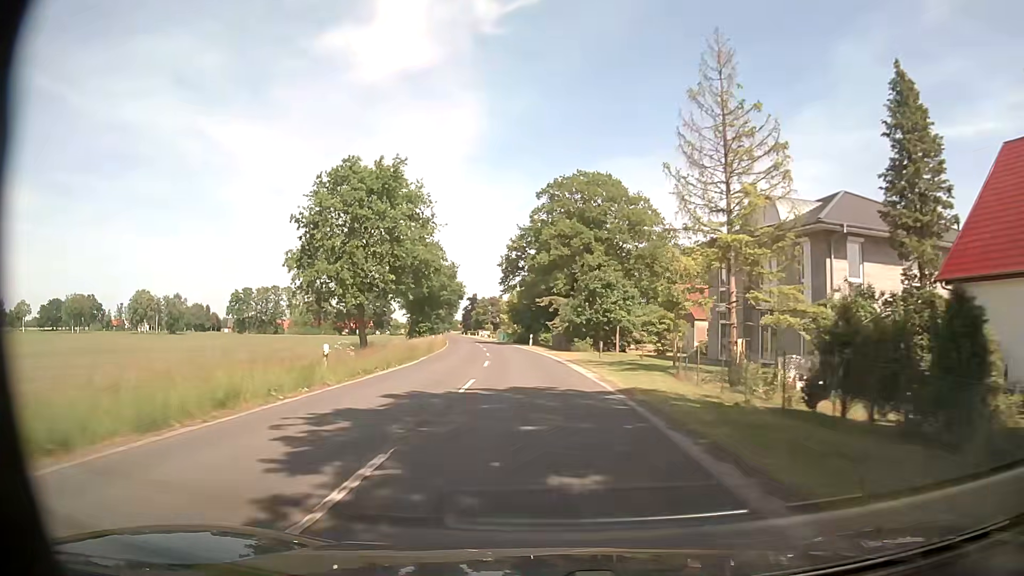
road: secondary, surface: asphalt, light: Day
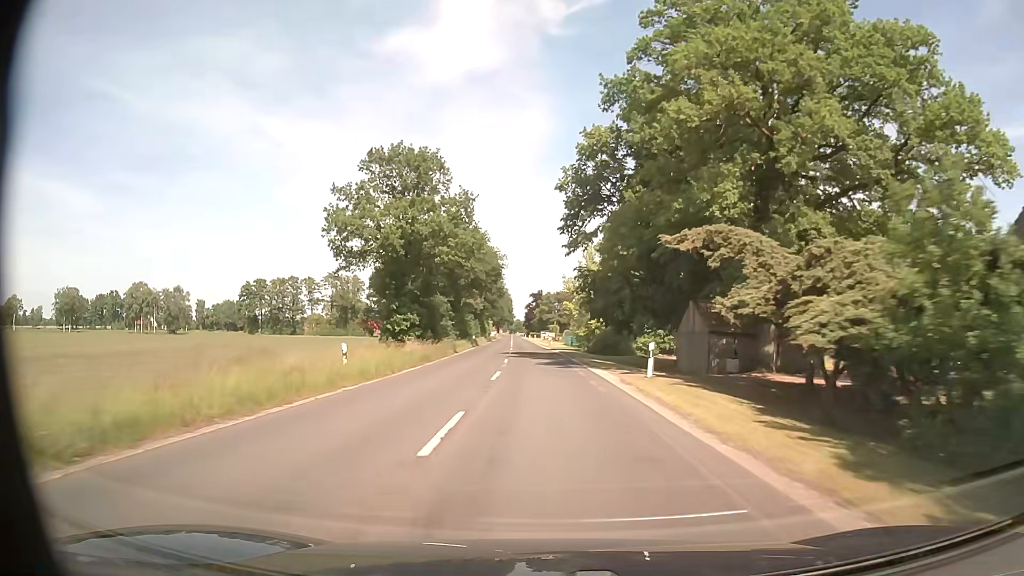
(-2.6, +43.8) m; -6°
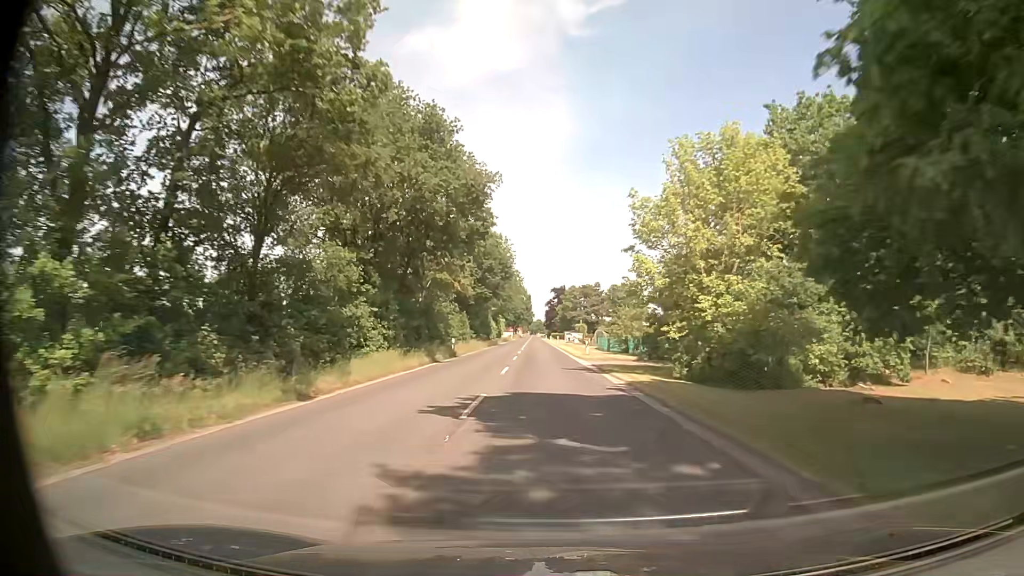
(-0.7, +33.0) m; -2°
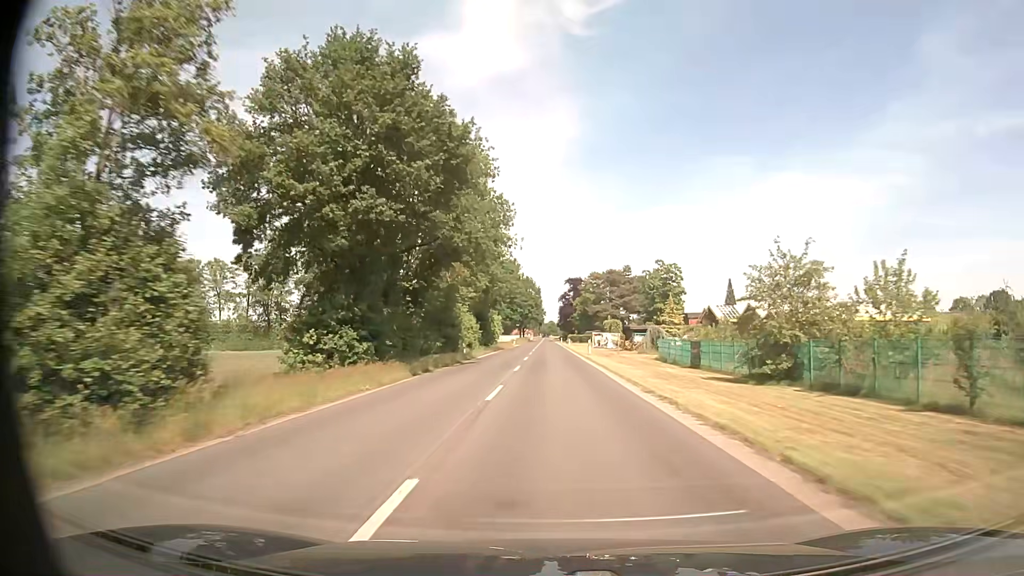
(-0.6, +44.5) m; -1°
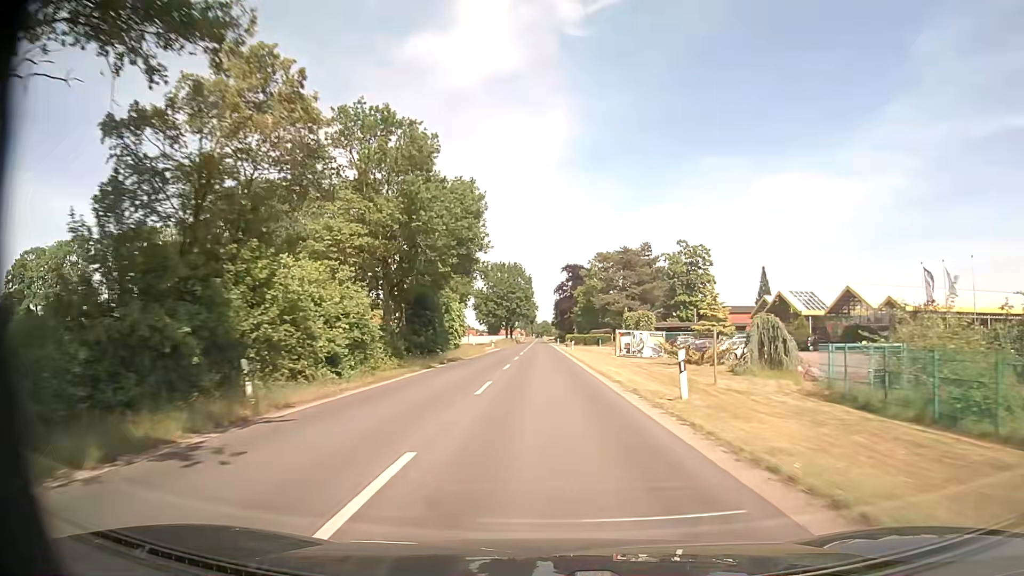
(+0.2, +34.9) m; +1°
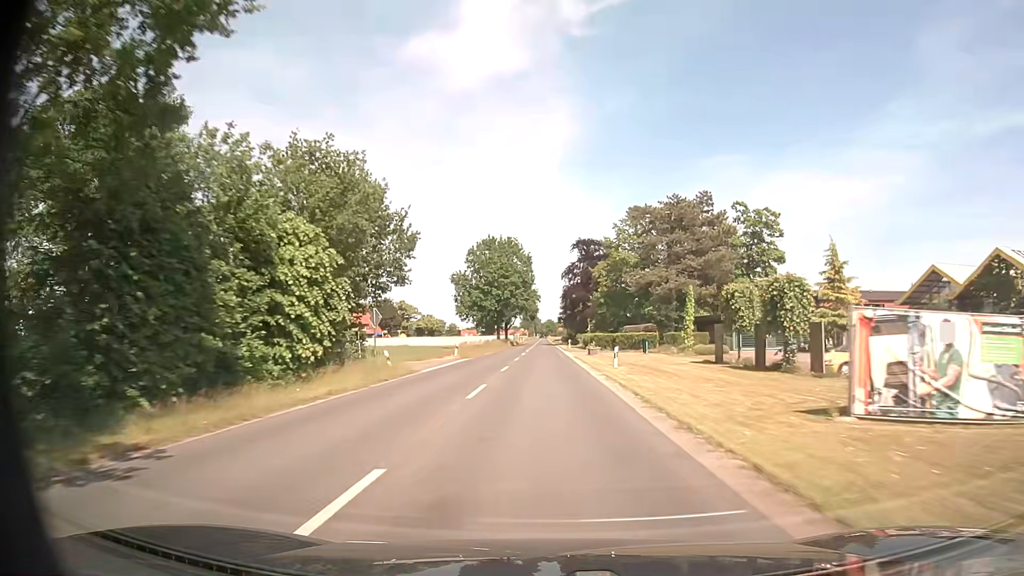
(-0.1, +37.2) m; 0°
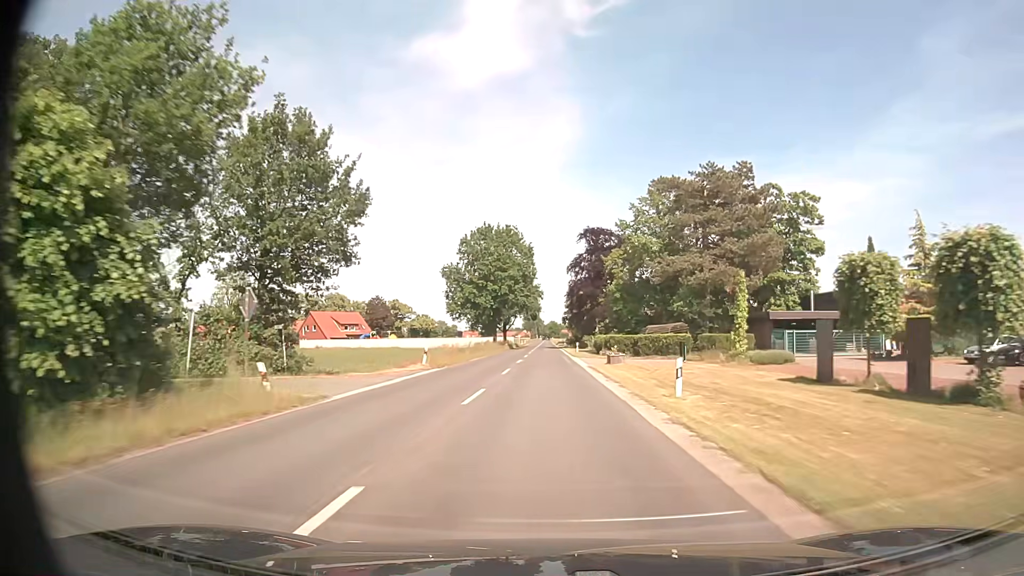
(0.0, +13.0) m; 0°
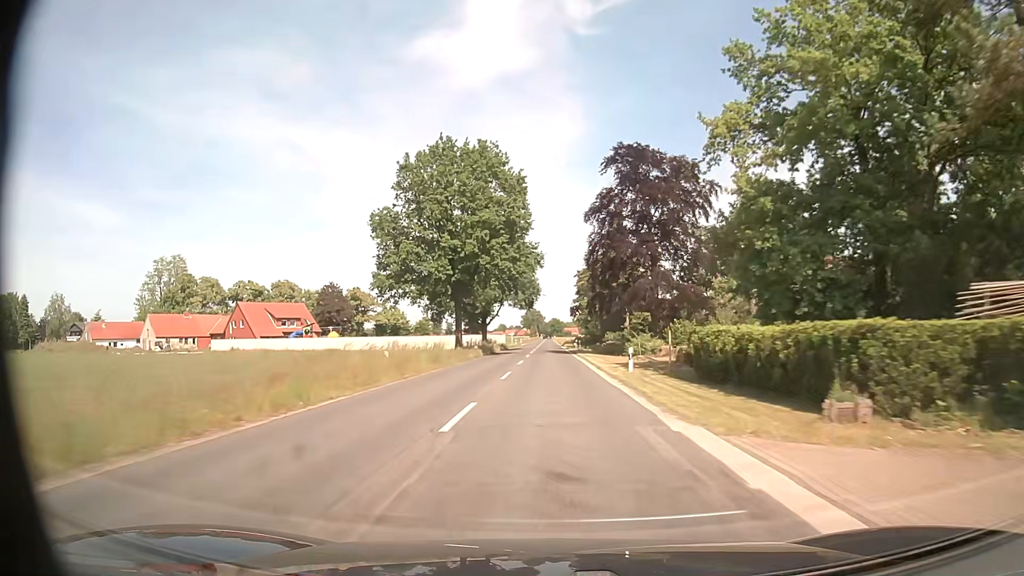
(-0.2, +40.5) m; 0°
(0, +10) (0, +20) (0, +30) (0, +40) (0, +50) (0, +60) (0, +70) (0, +80) (0, +90) (0, +100) m
